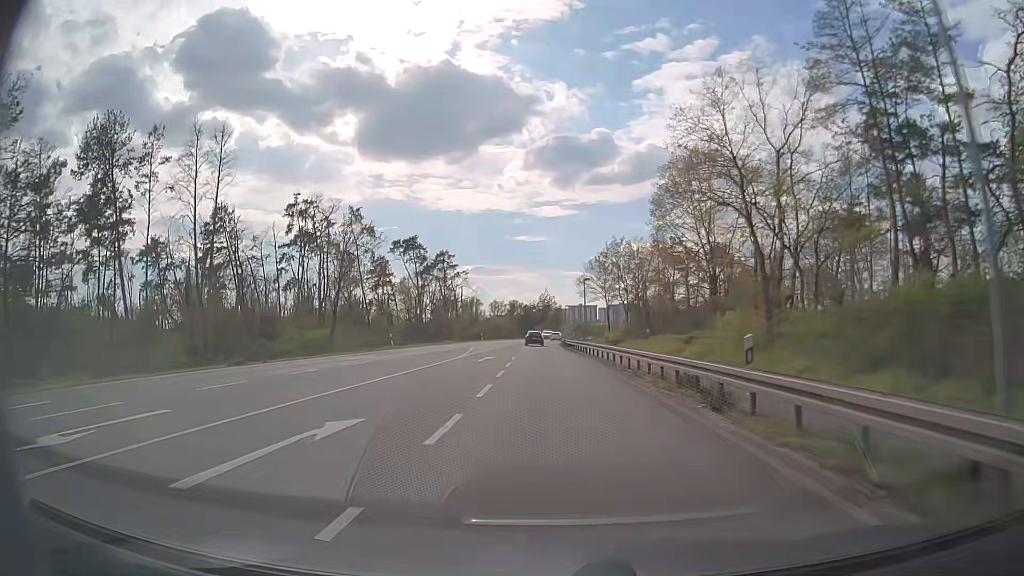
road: primary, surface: asphalt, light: Day
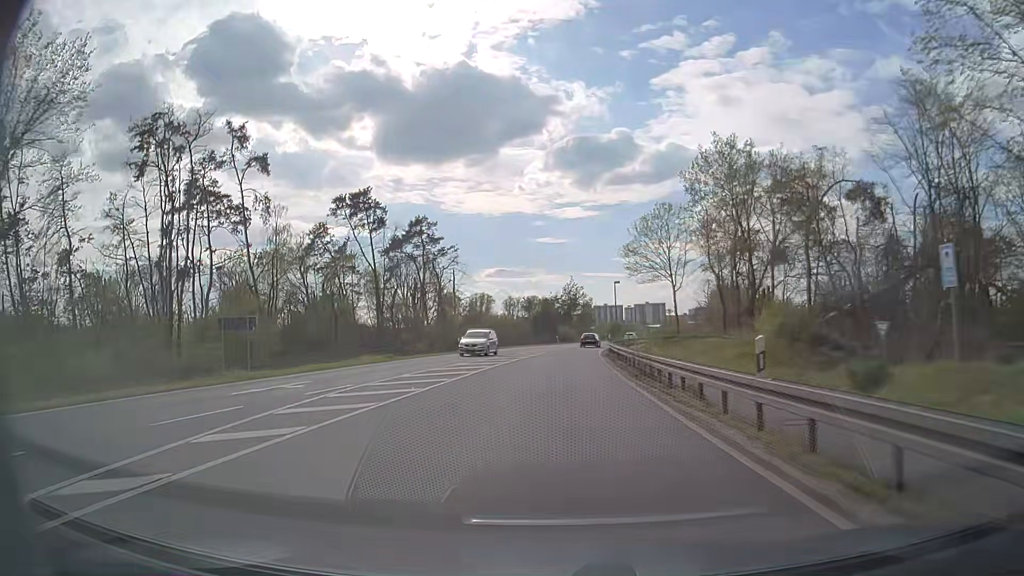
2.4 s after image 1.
(-1.0, +41.3) m; -2°
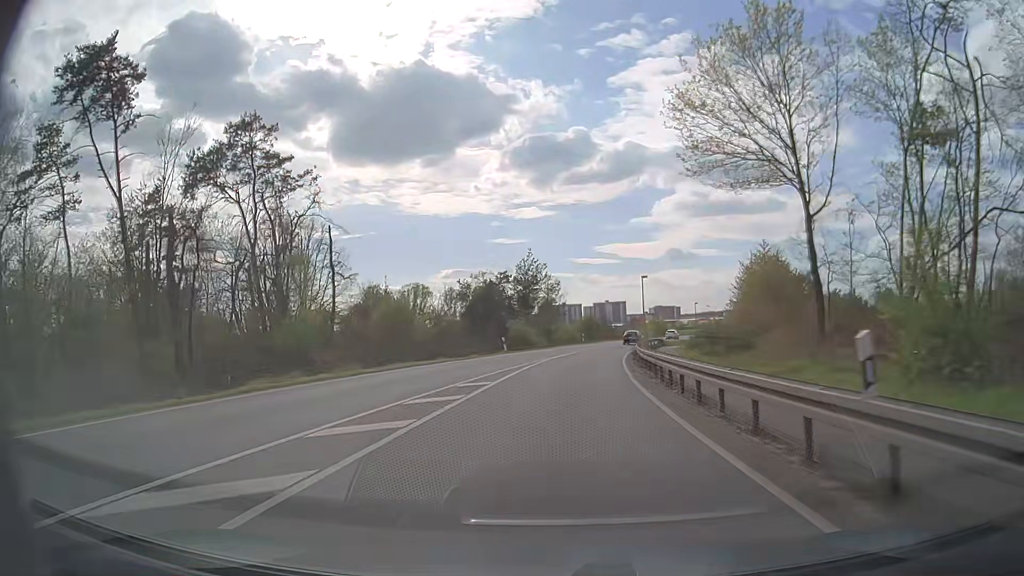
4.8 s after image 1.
(+0.9, +42.4) m; +4°
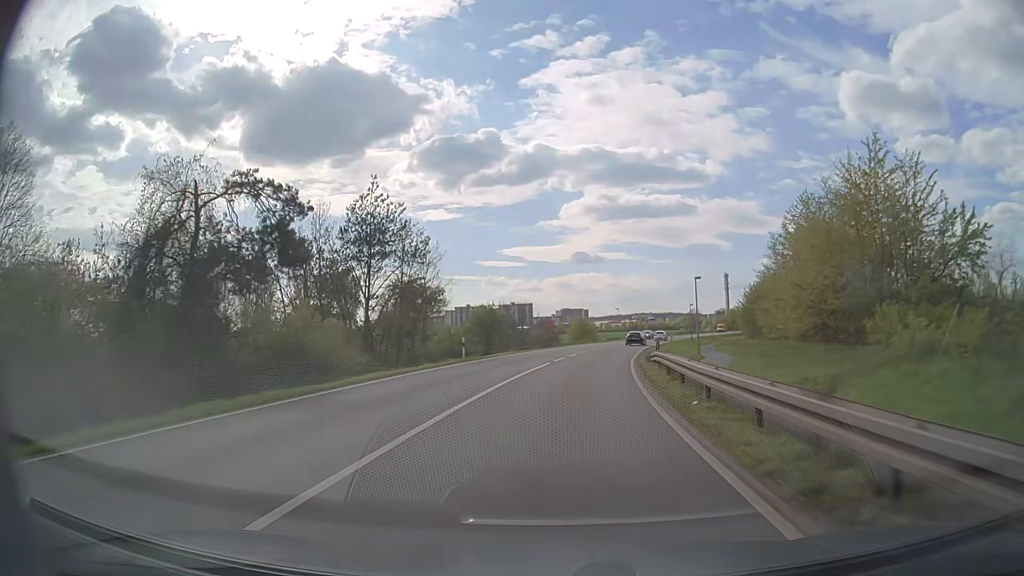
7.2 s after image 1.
(+2.7, +42.8) m; +7°
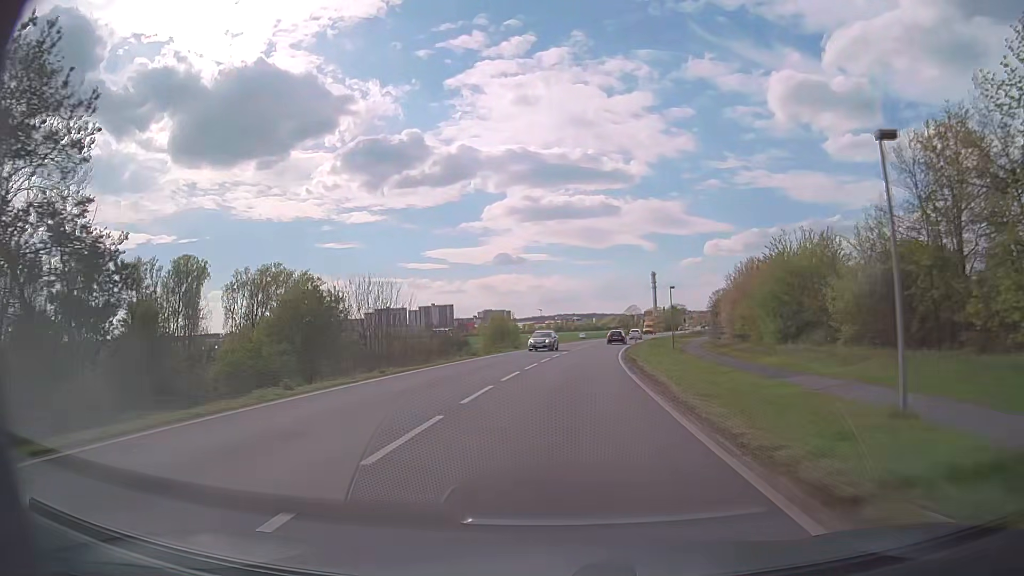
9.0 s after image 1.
(+2.1, +32.1) m; +7°
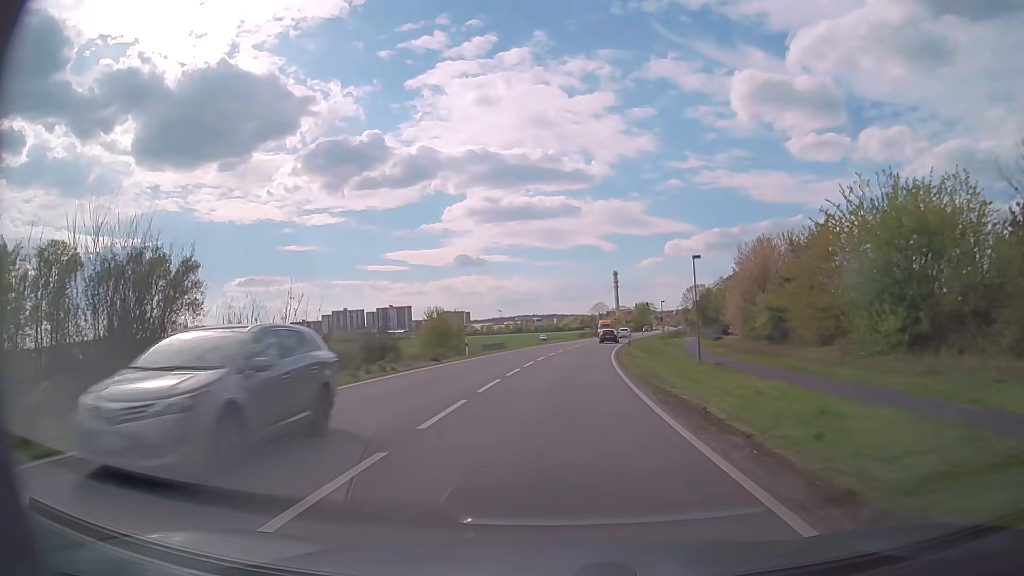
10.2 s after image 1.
(+0.7, +21.4) m; +4°
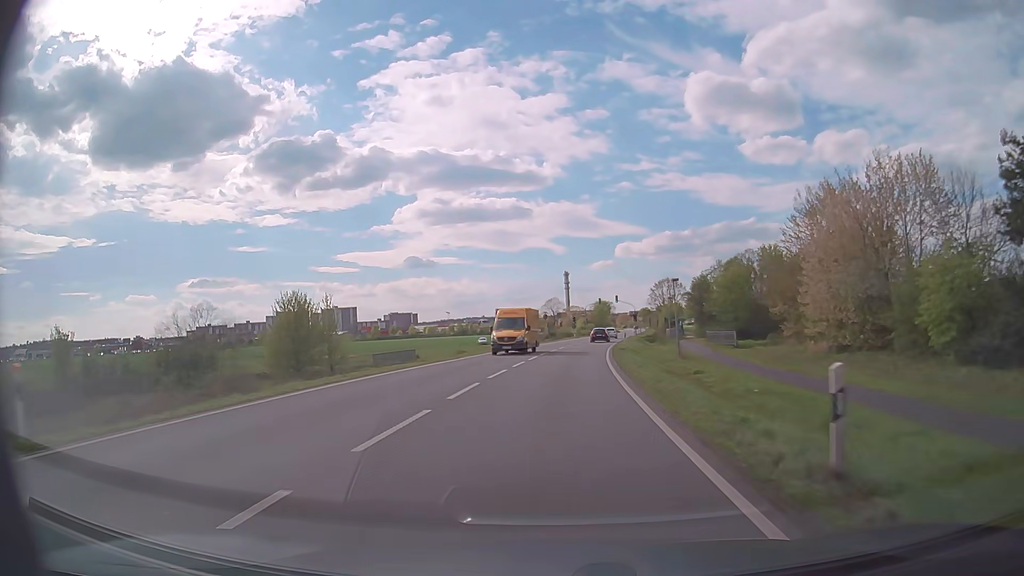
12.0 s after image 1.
(+1.2, +32.1) m; +4°
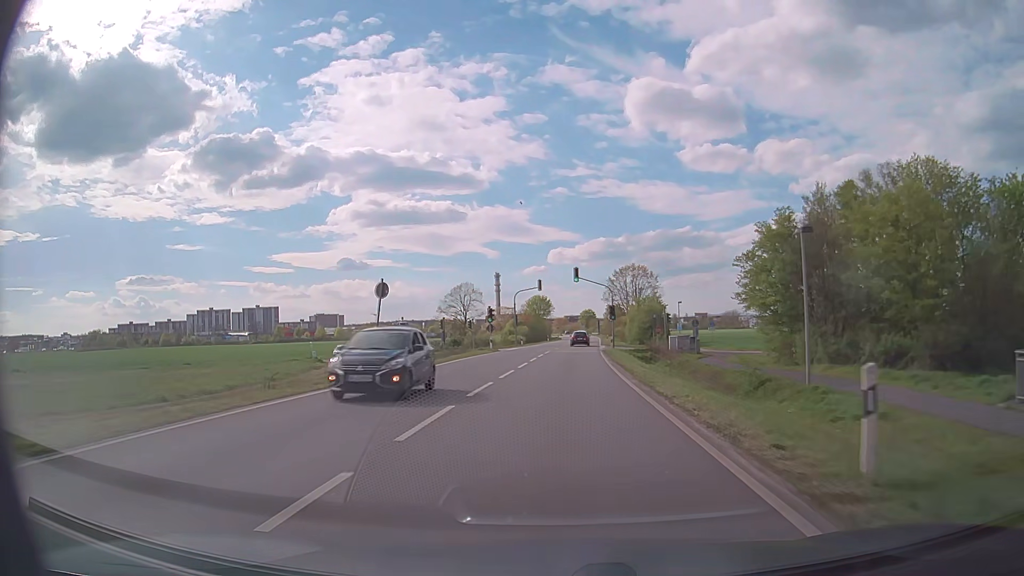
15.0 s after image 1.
(+2.7, +53.3) m; +6°
(0, +10) (0, +20) (+1, +30) (+1, +40) (+2, +50) (+2, +60) (+3, +70) (+4, +80) (+4, +90) (+5, +100) m
